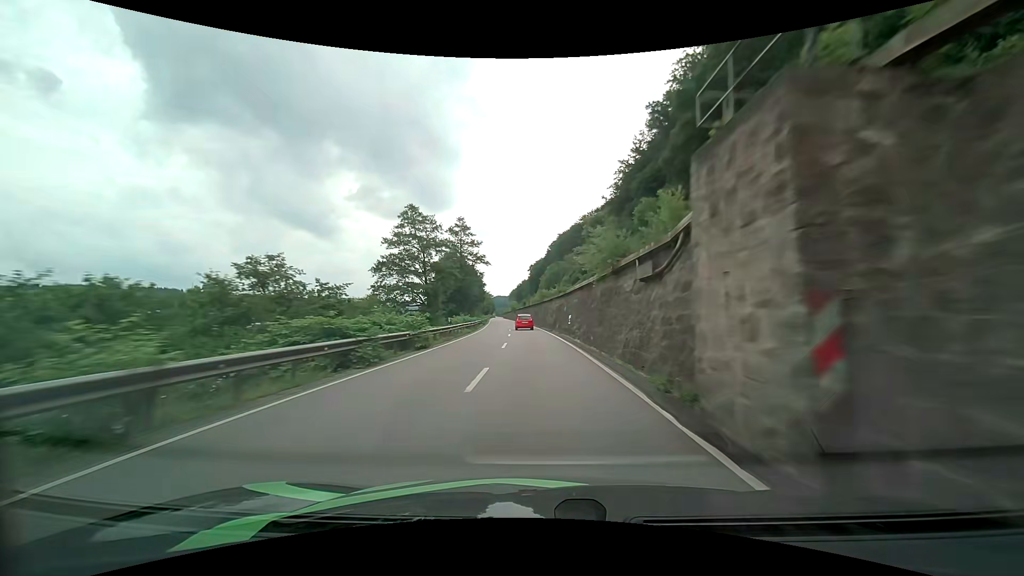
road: primary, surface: asphalt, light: Day
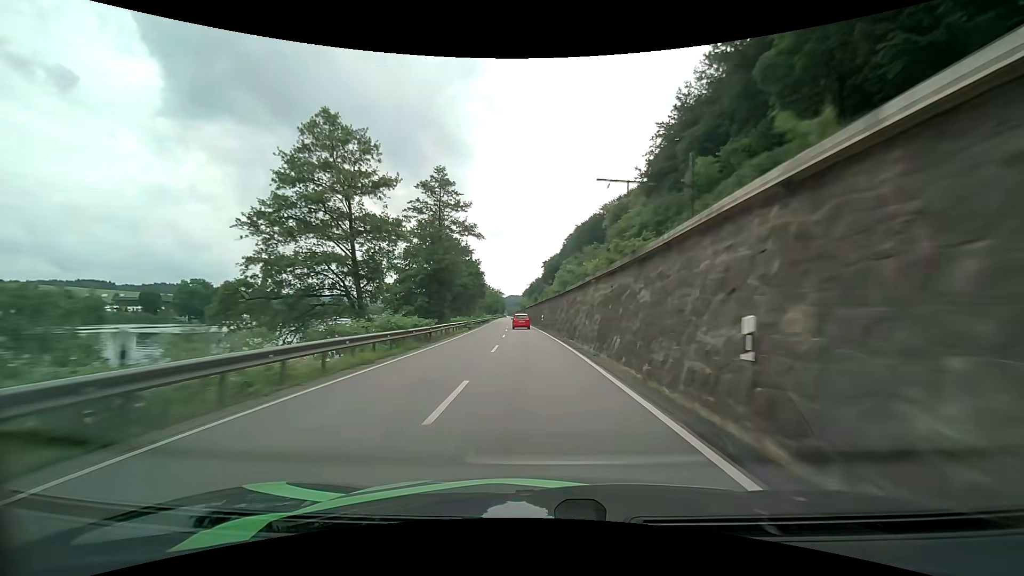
(-0.3, +26.6) m; -2°
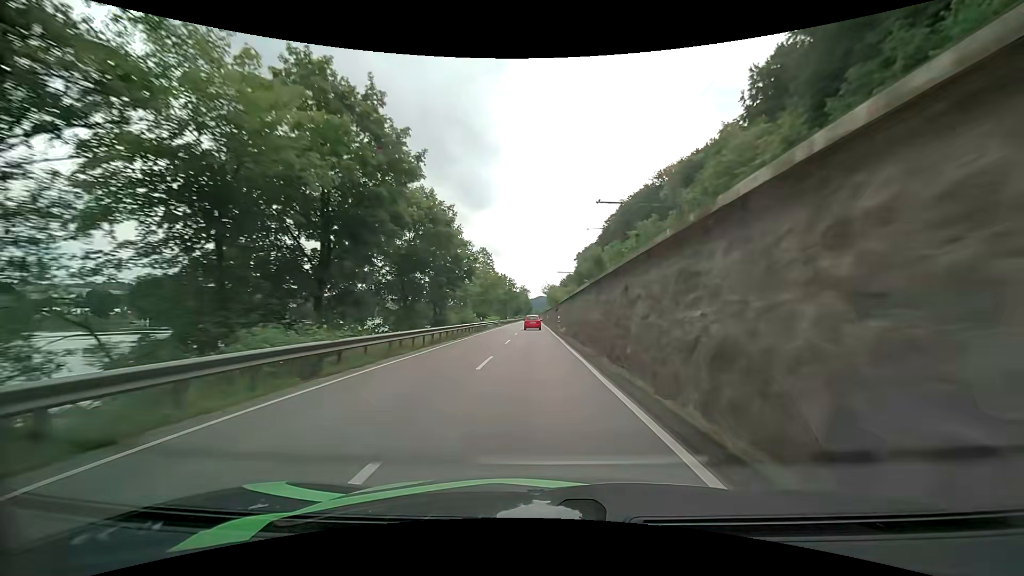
(-1.7, +53.5) m; -3°
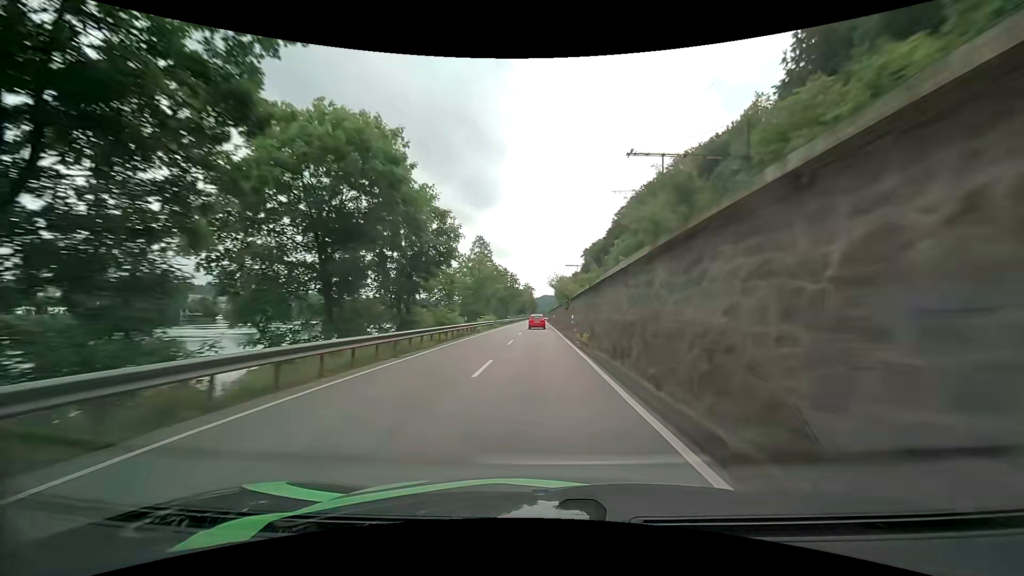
(0.0, +13.5) m; 0°
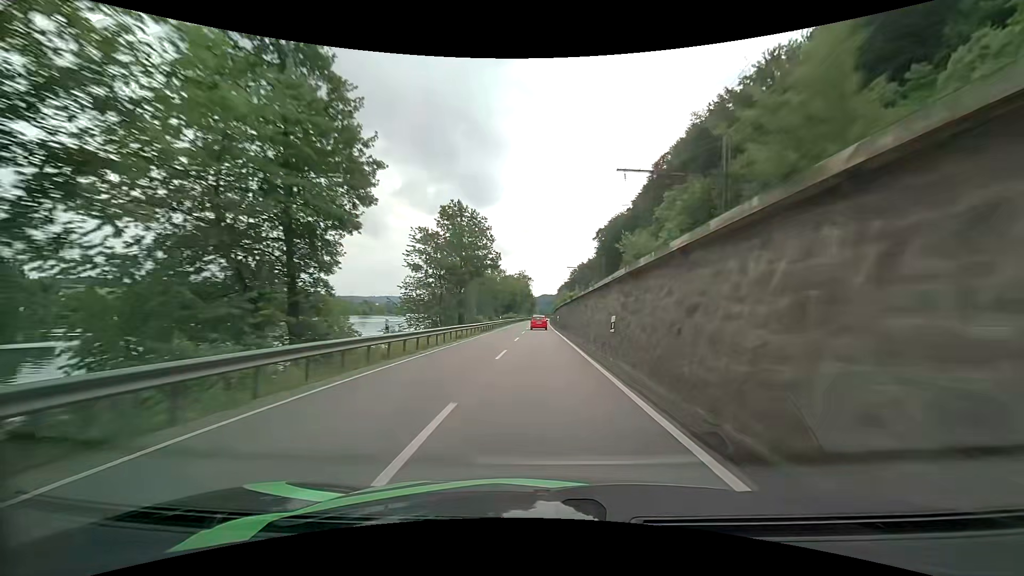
(-0.1, +67.1) m; 0°
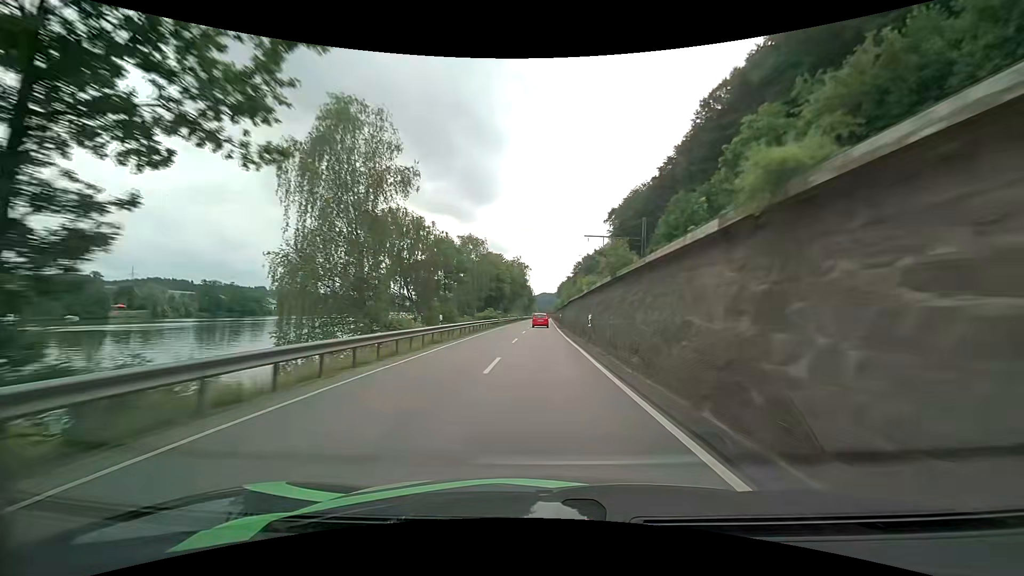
(0.0, +39.9) m; 0°
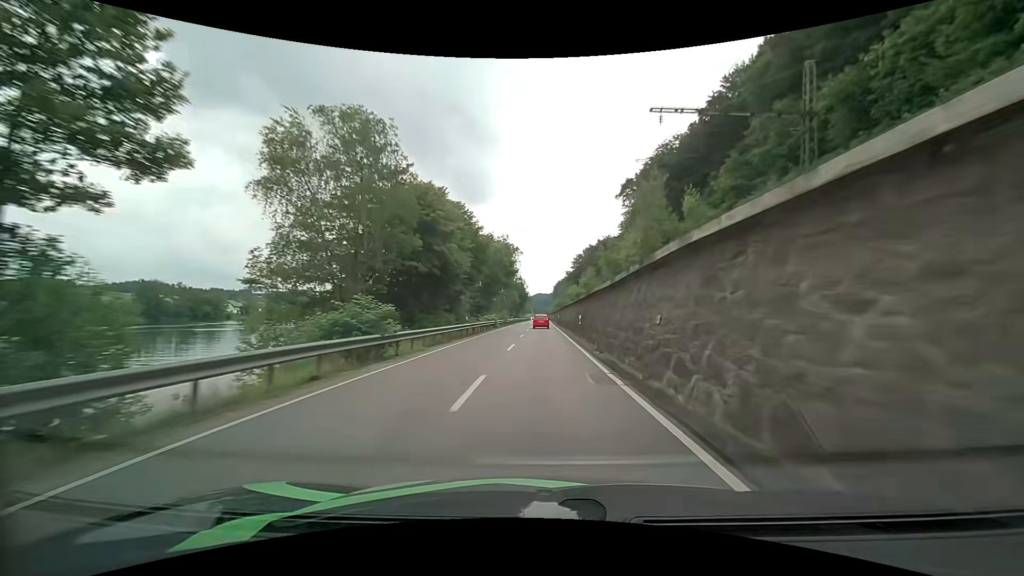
(+0.3, +40.1) m; +1°
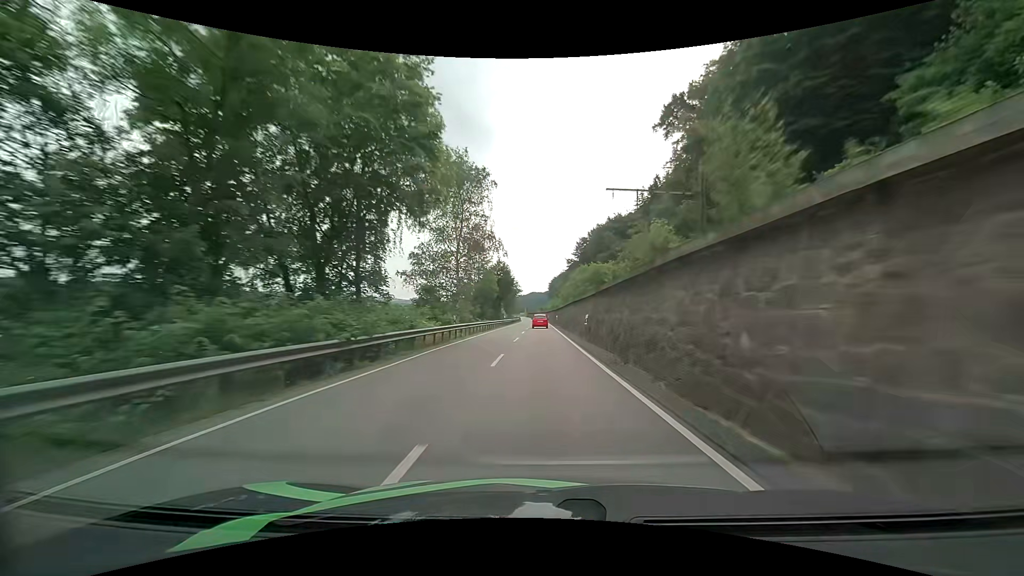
(+0.1, +53.7) m; 0°
(0, +10) (0, +20) (0, +30) (0, +40) (0, +50) (0, +60) (0, +70) (0, +80) (0, +90) (0, +100) m
